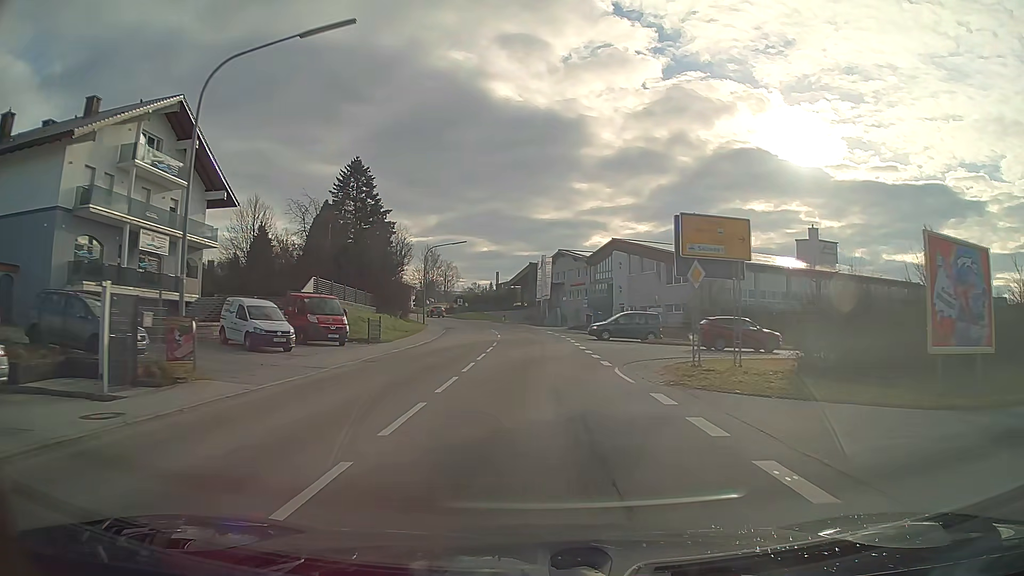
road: tertiary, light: Day
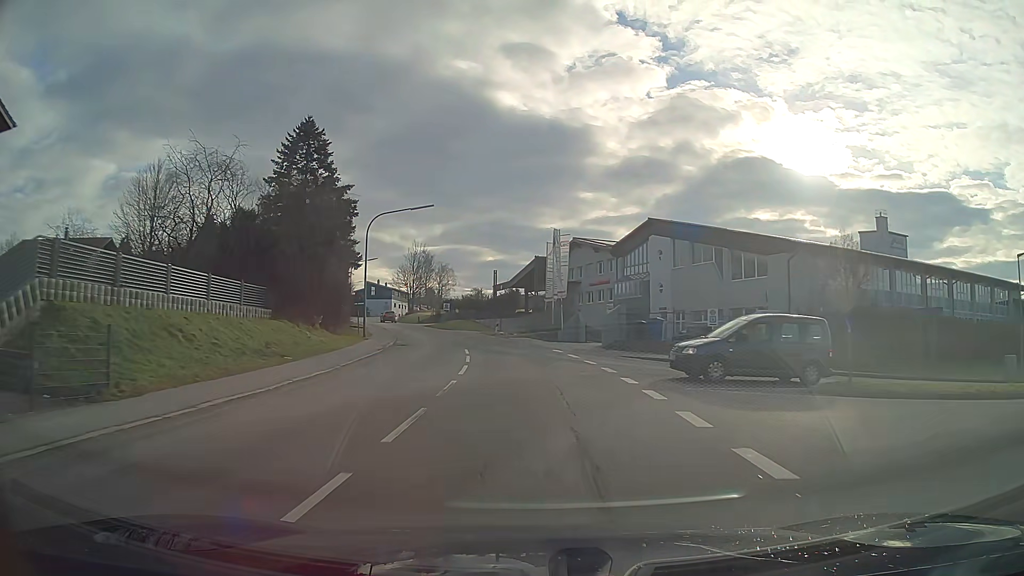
(-0.1, +23.0) m; -1°
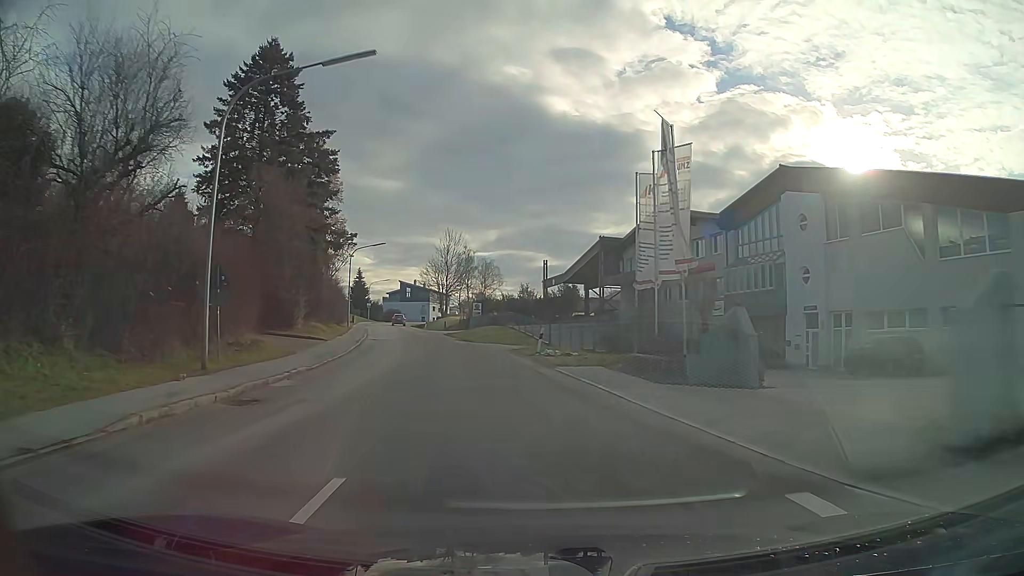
(-0.9, +23.1) m; -6°
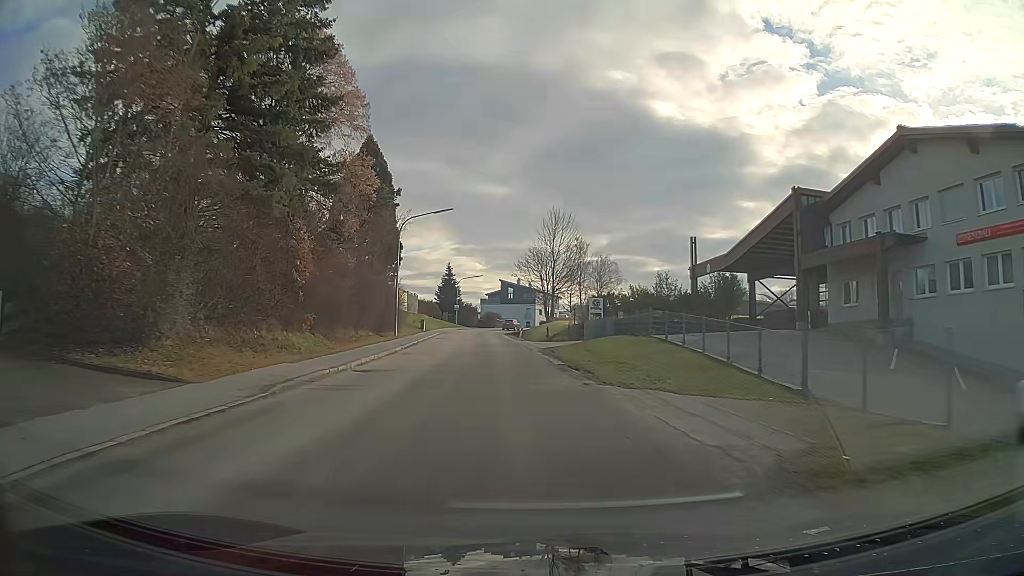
(-1.9, +23.1) m; -8°
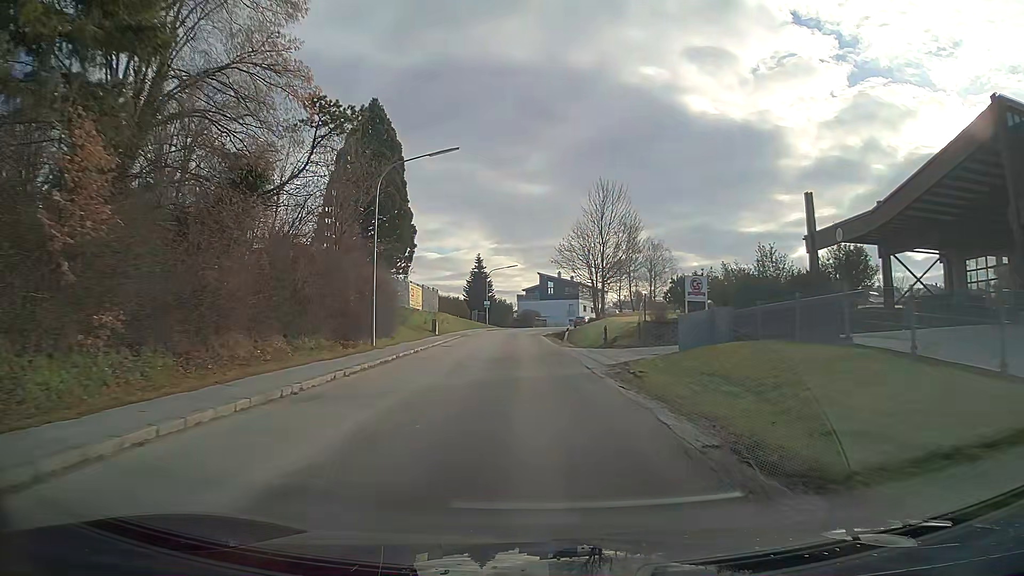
(-0.4, +15.5) m; -3°
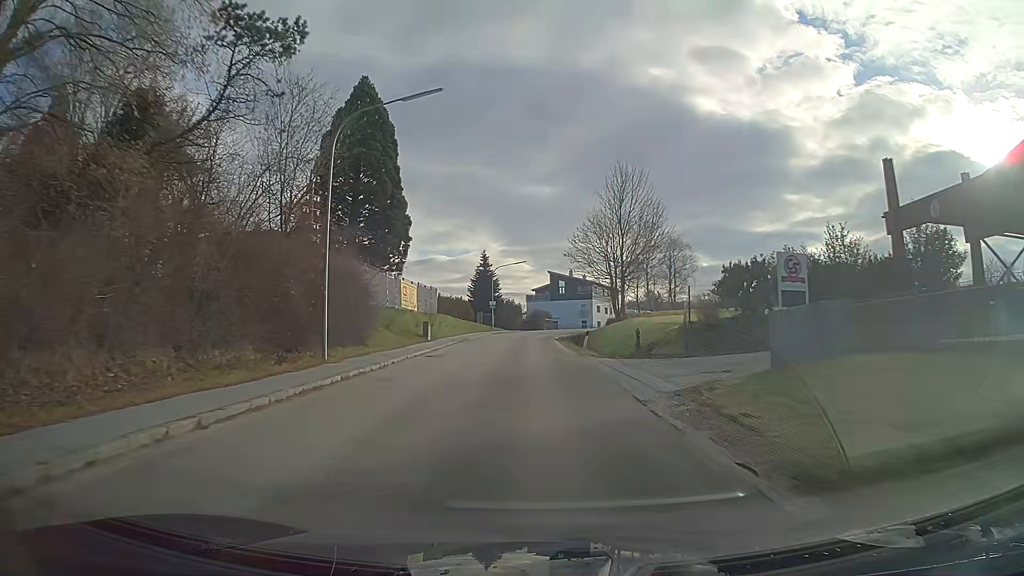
(-0.1, +7.7) m; -1°
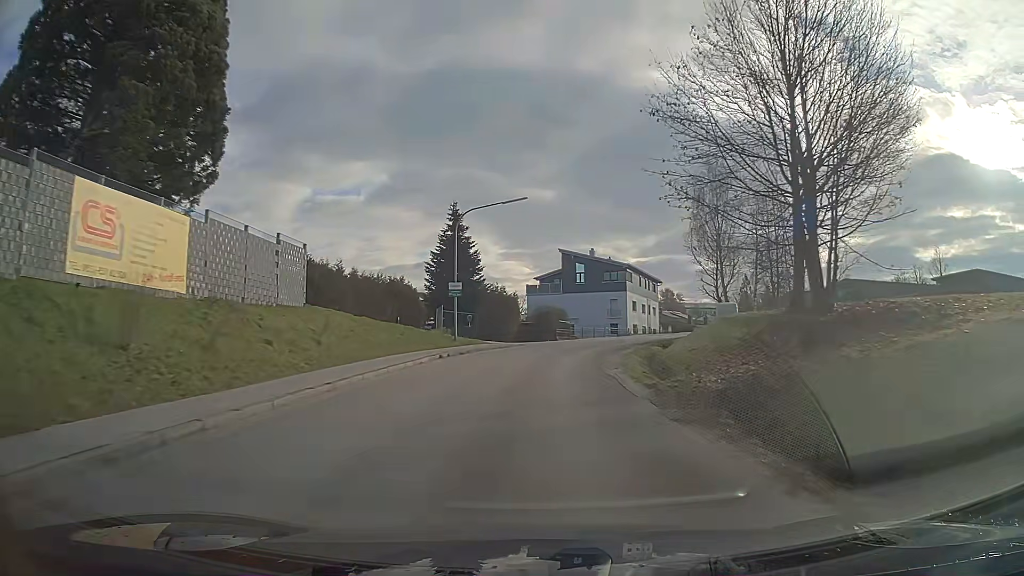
(-0.3, +38.7) m; +1°
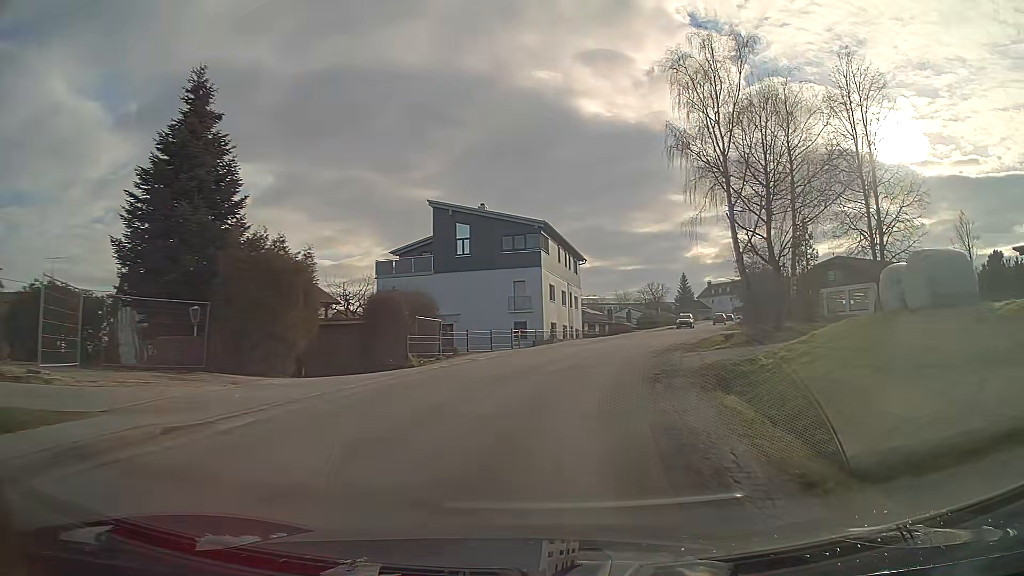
(+2.4, +30.4) m; +11°
